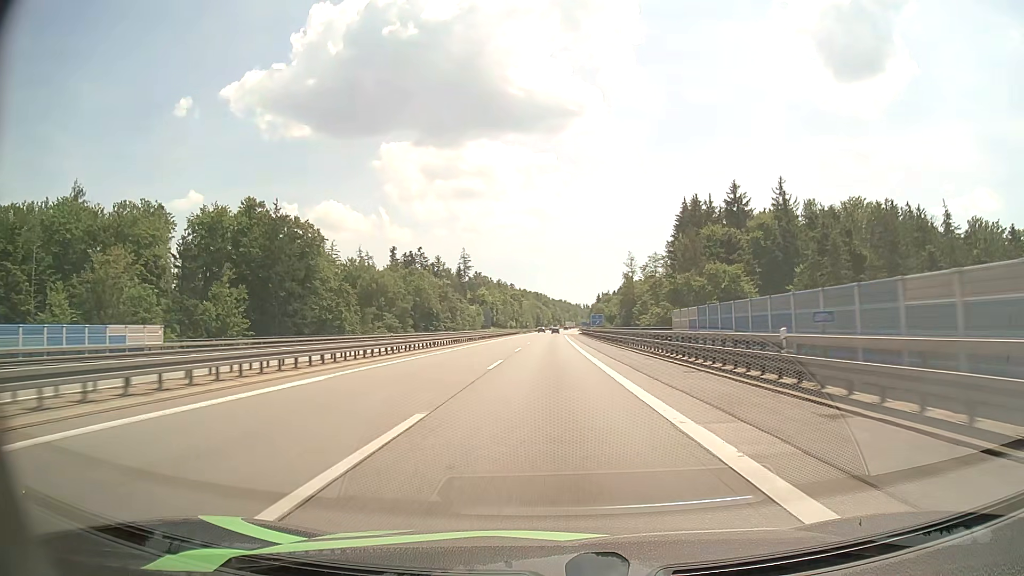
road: motorway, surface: asphalt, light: Day
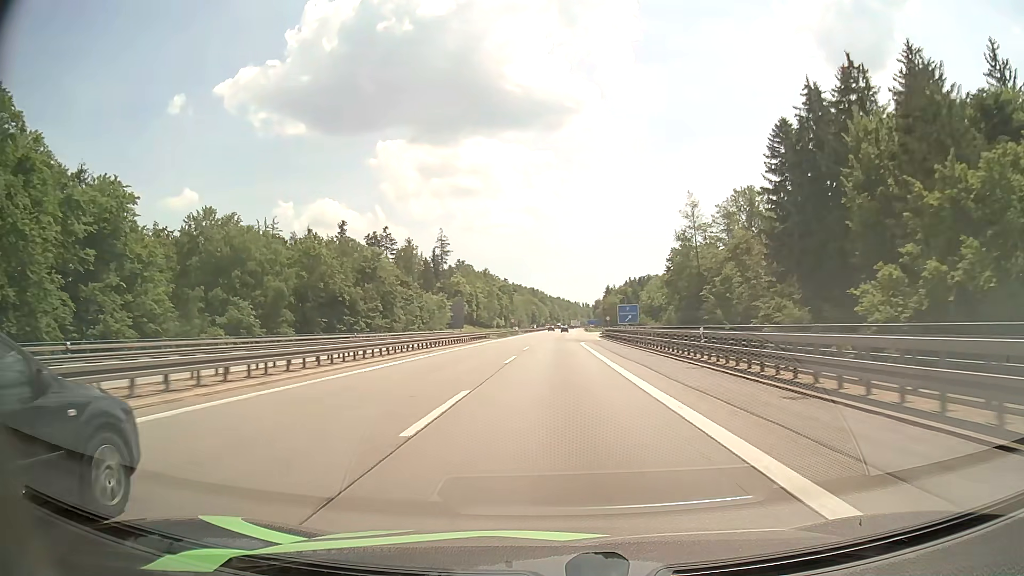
(+0.1, +67.2) m; 0°
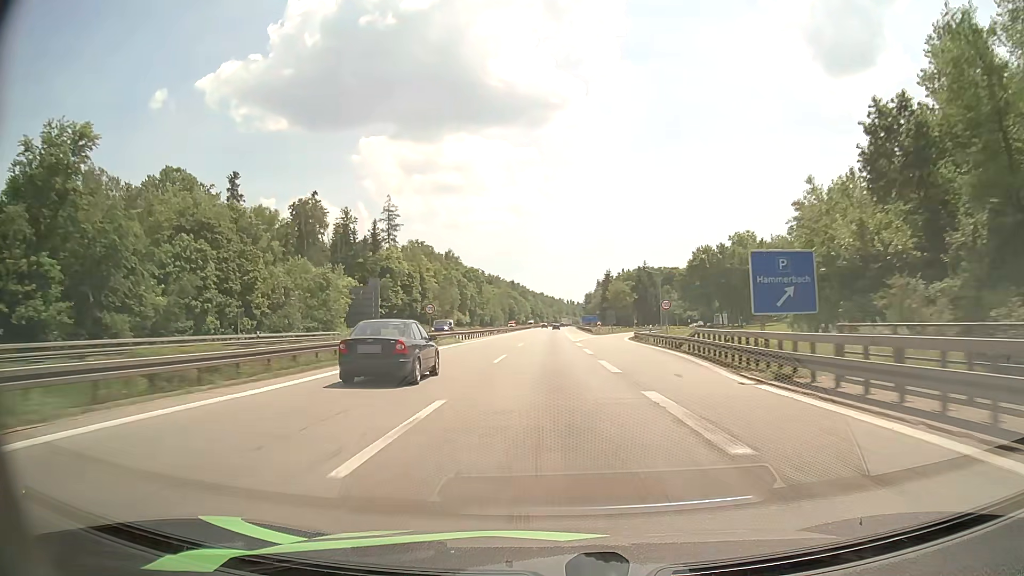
(+0.9, +68.5) m; +1°
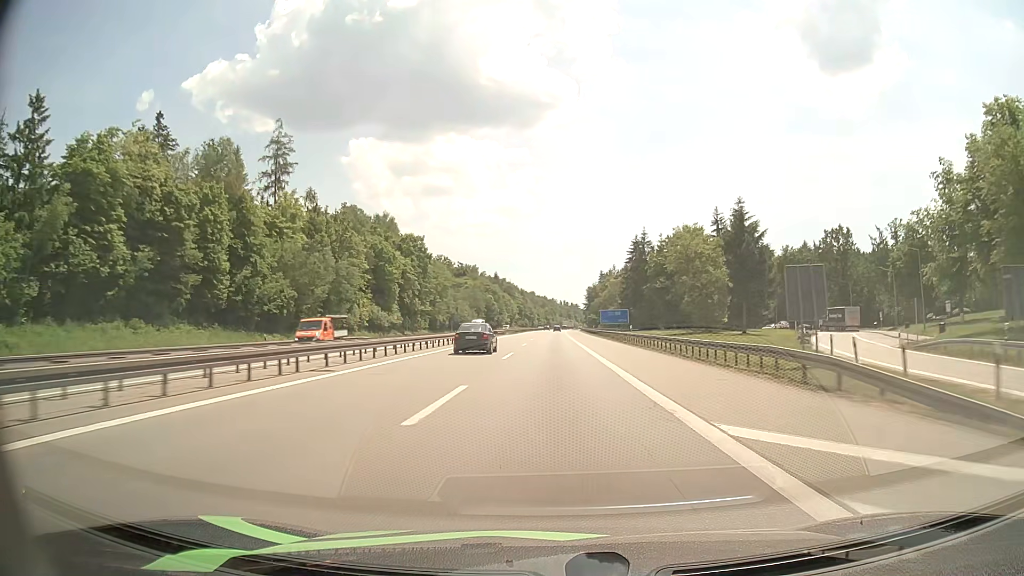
(+0.7, +87.1) m; +1°
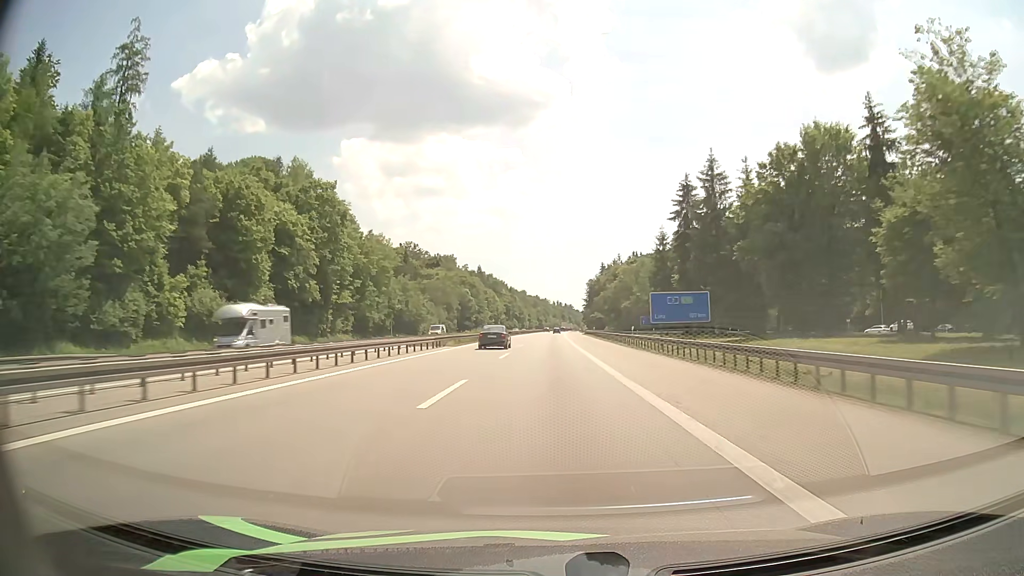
(+0.4, +52.8) m; +1°
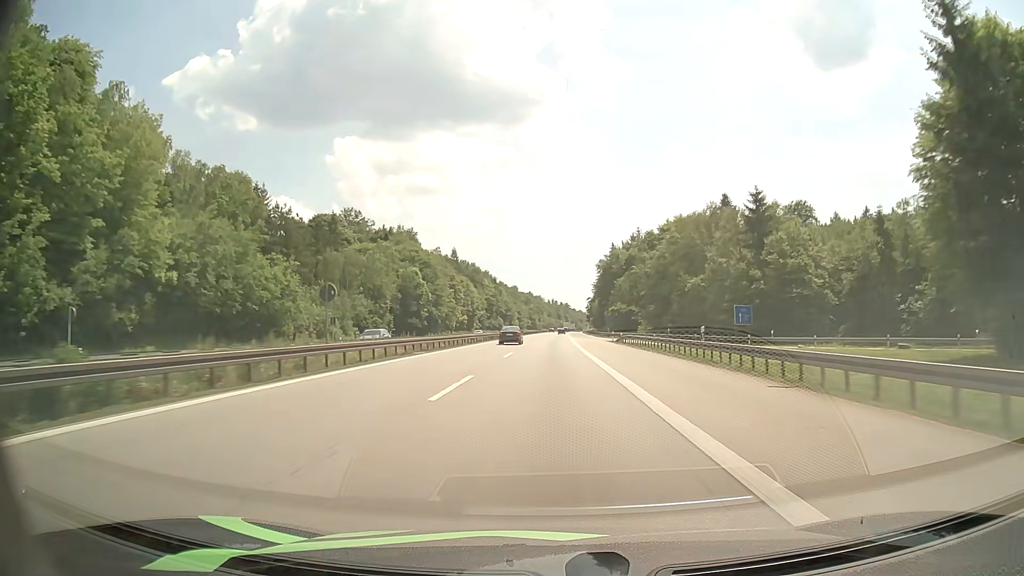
(+0.2, +71.0) m; 0°
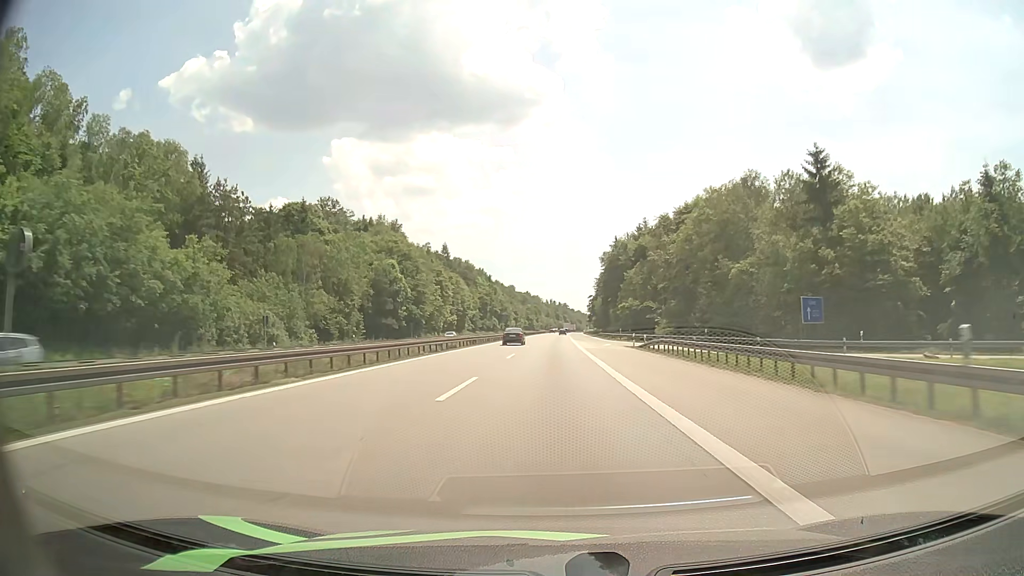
(+0.1, +17.8) m; 0°
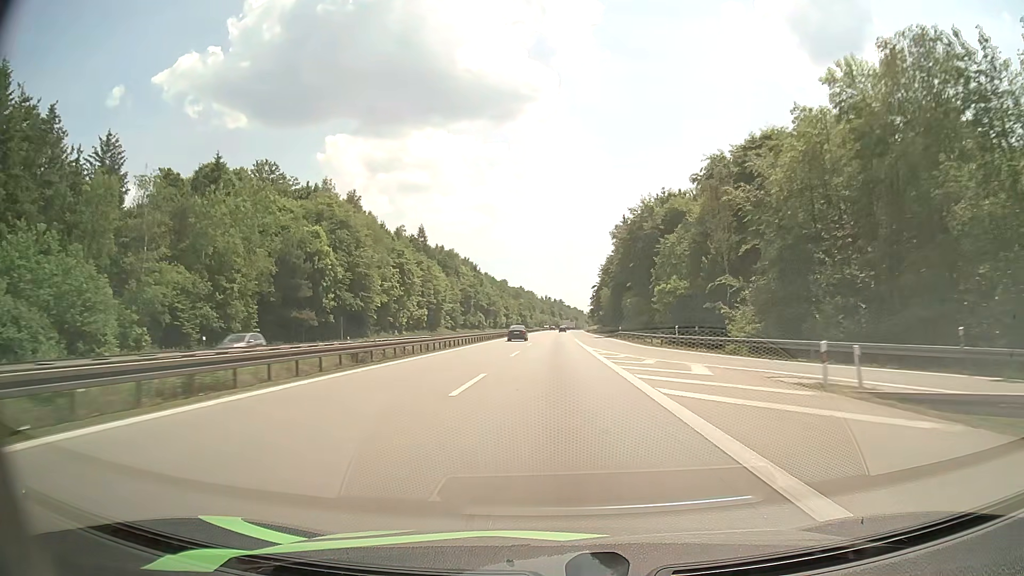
(+0.1, +35.7) m; 0°
(0, +10) (0, +20) (0, +30) (0, +40) (0, +50) (0, +60) (+1, +70) (+1, +80) (+1, +90) (+1, +100) m
